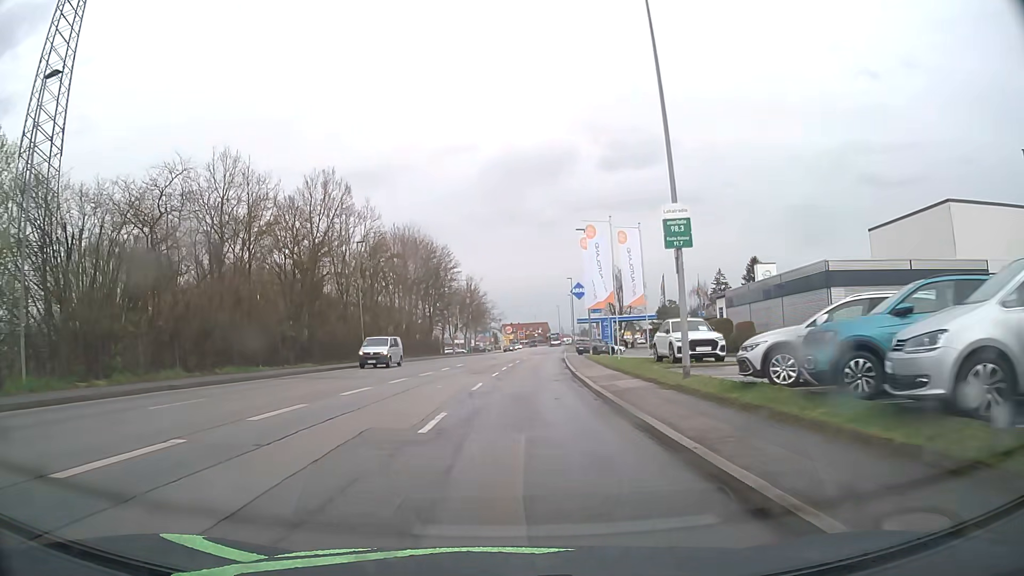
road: tertiary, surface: asphalt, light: Day
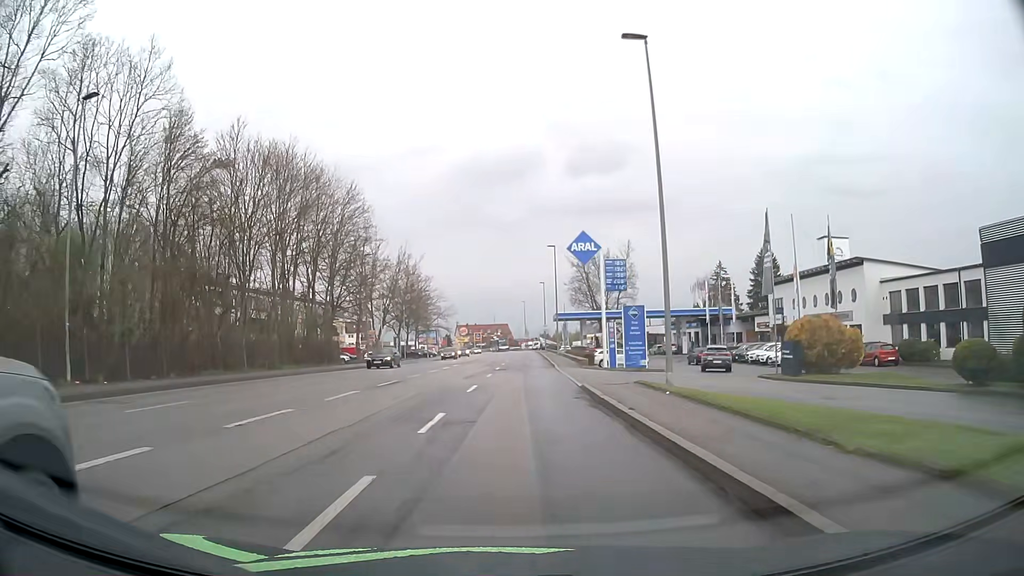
(+1.1, +36.8) m; +3°
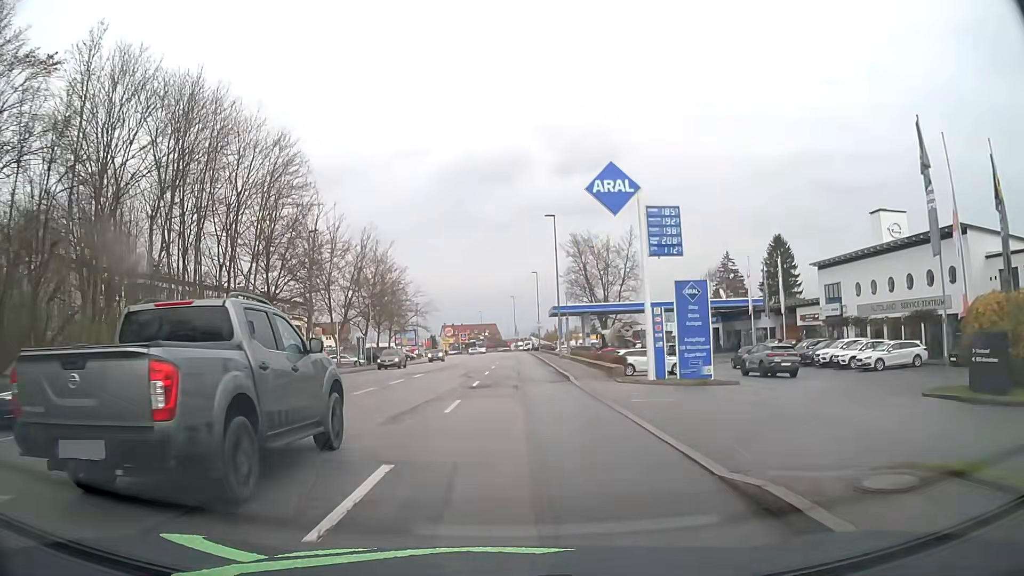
(+0.2, +15.1) m; +1°
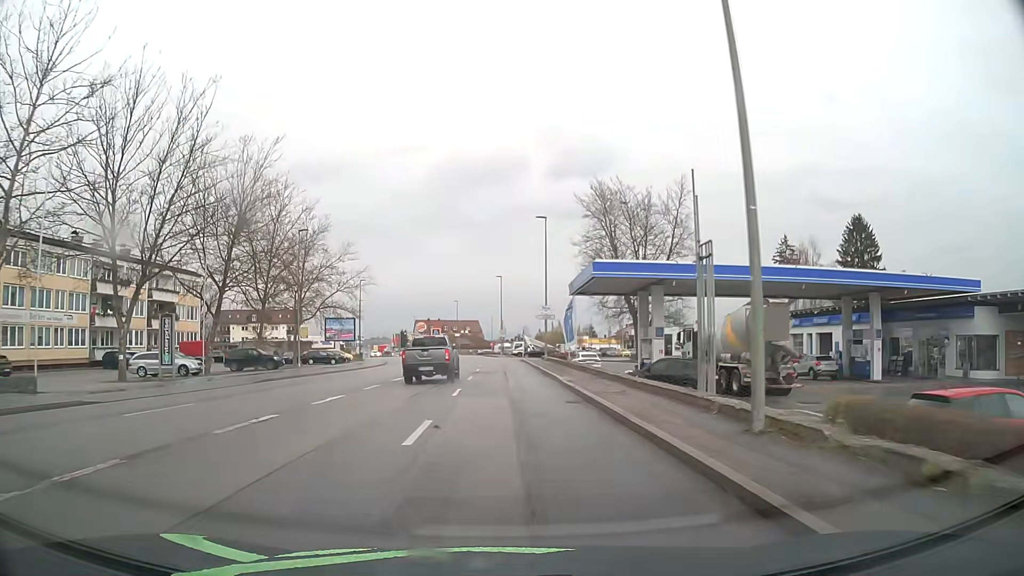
(+0.2, +39.7) m; +1°
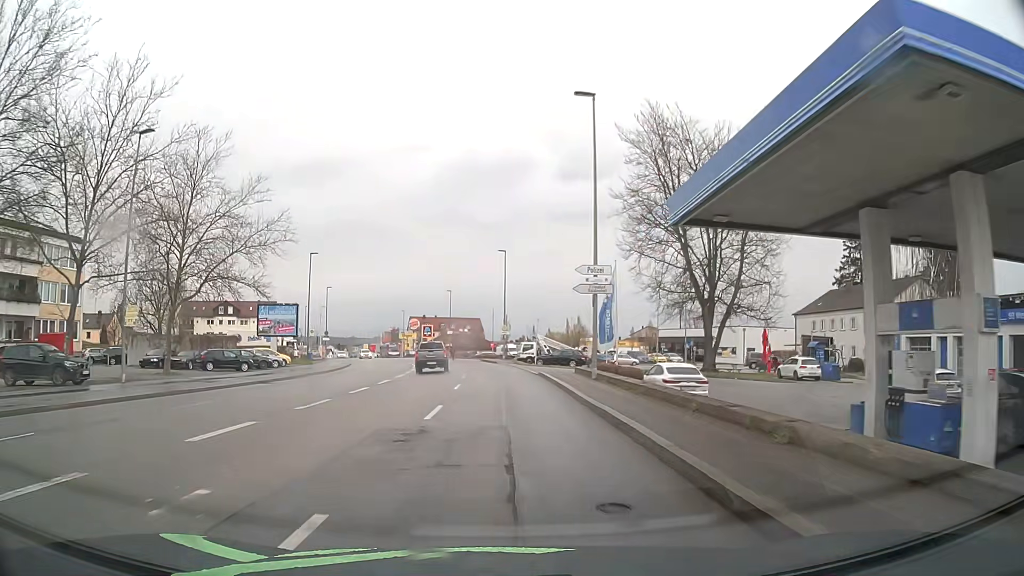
(0.0, +24.9) m; -1°
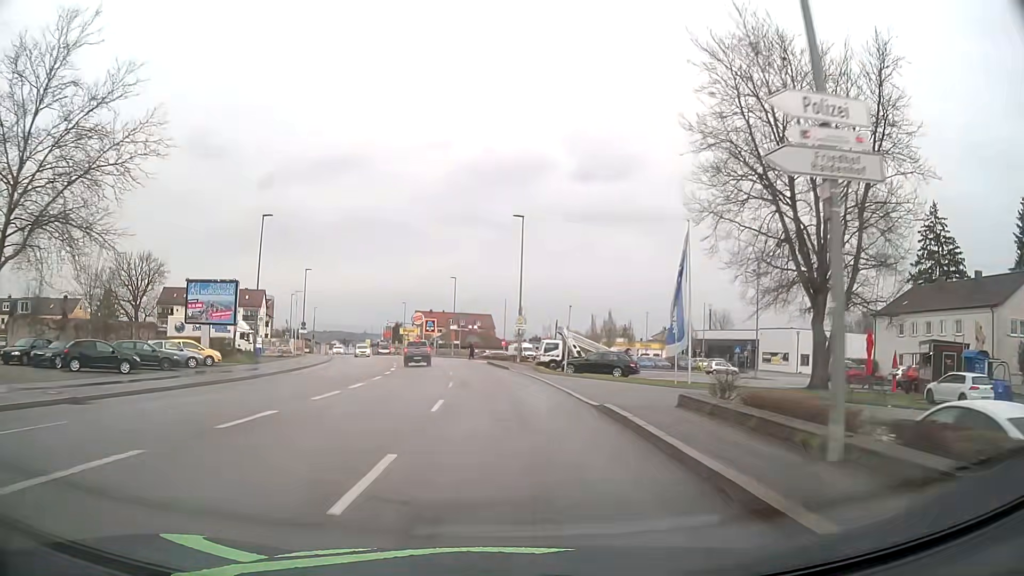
(-0.1, +16.7) m; 0°
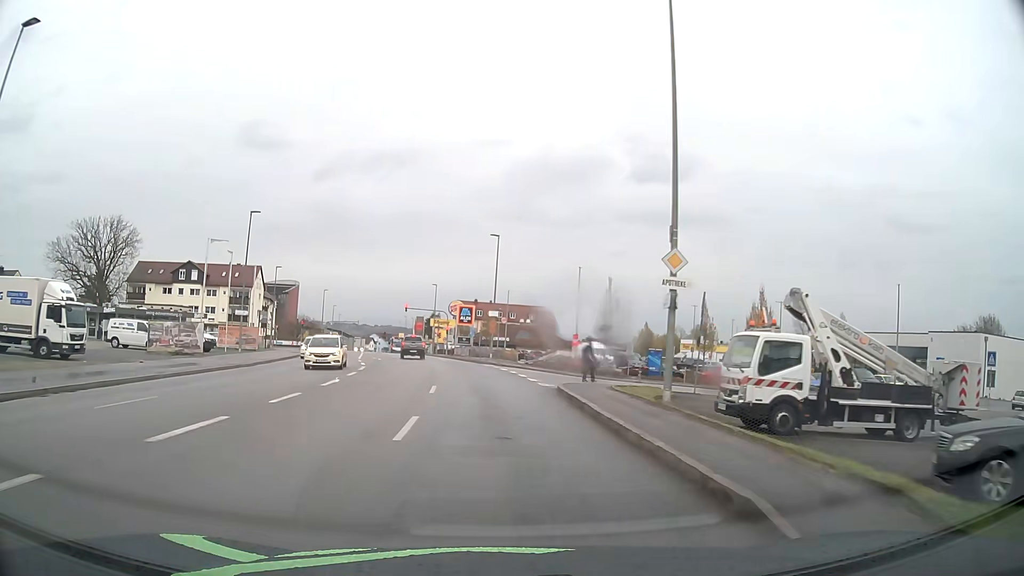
(-1.5, +32.2) m; -5°
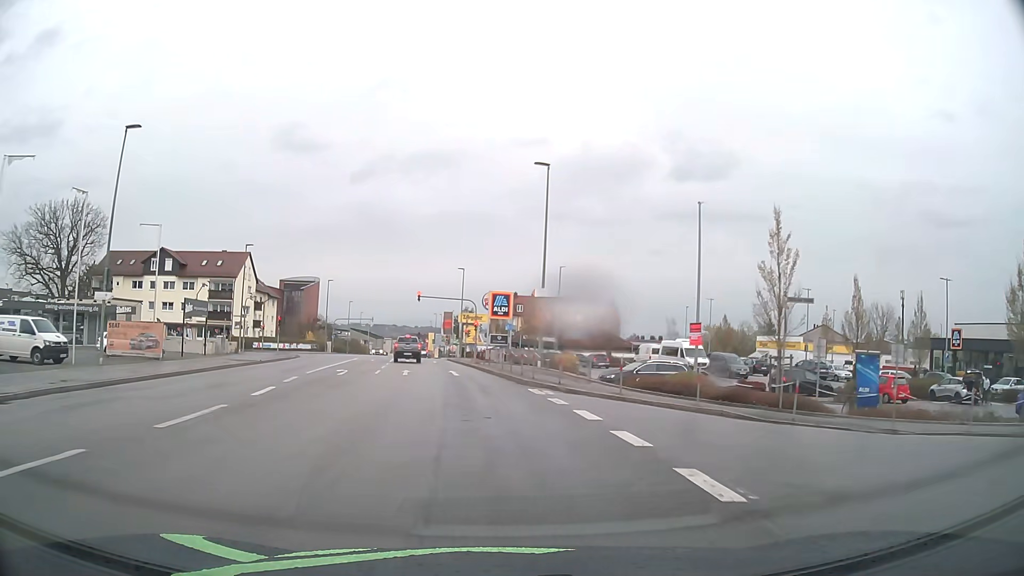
(-0.6, +22.1) m; -3°
(0, +10) (-1, +20) (-2, +30) (-4, +40) (-5, +50) (-6, +60) (-8, +69) (-9, +79) (-11, +89) (-13, +99) m
